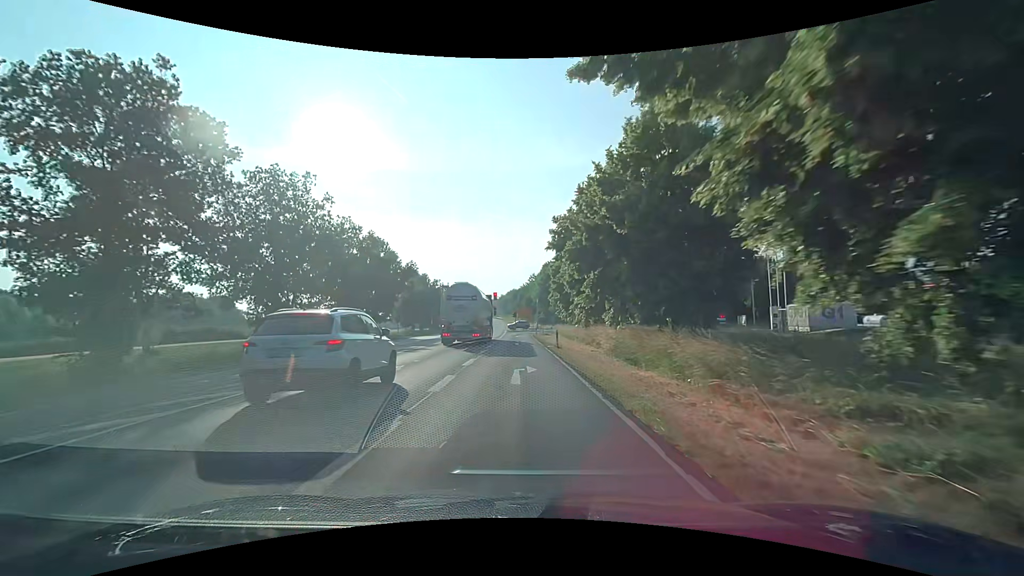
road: primary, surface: asphalt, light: Day
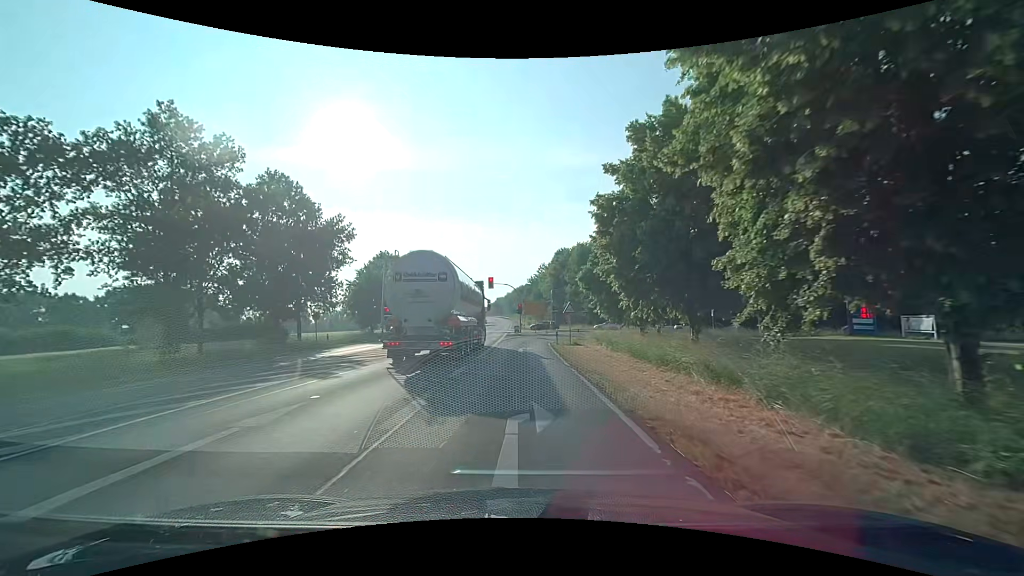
(-0.3, +27.4) m; -1°
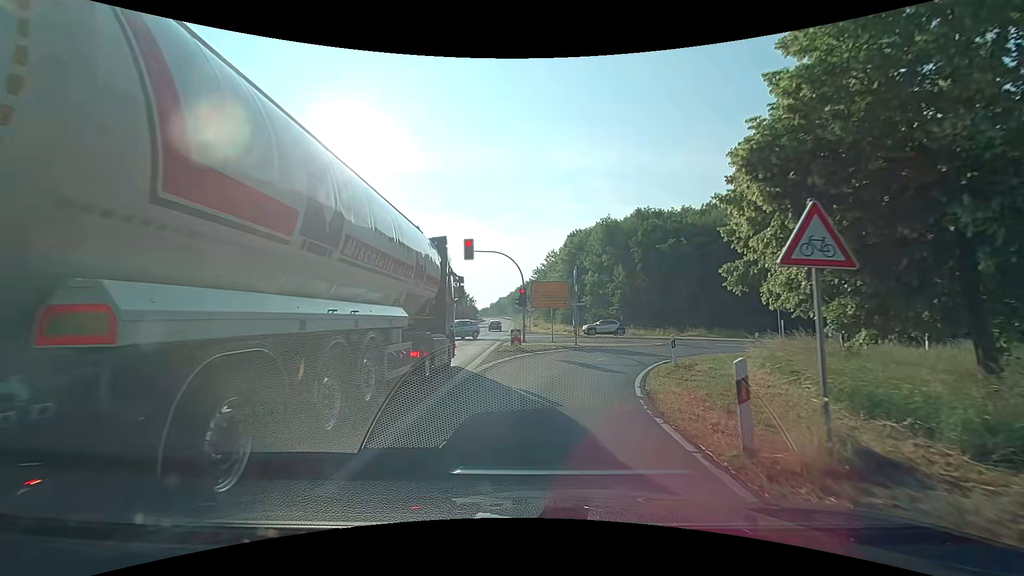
(-0.1, +26.9) m; 0°
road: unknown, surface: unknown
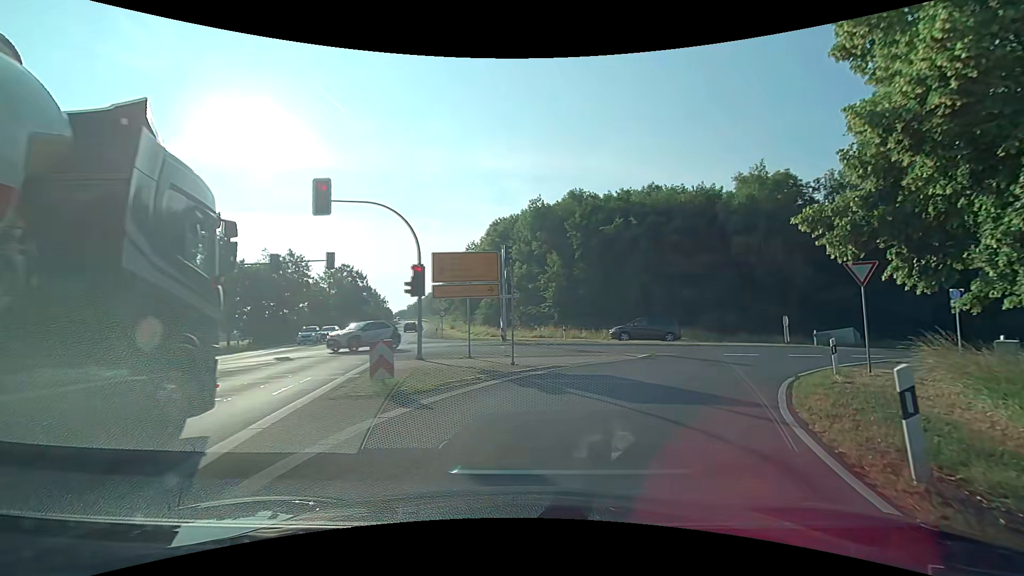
(+0.3, +13.1) m; +6°
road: primary_link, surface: asphalt
(+2, +10) (+6, +19) (+14, +25) (+24, +28) (+33, +30) (+43, +32) (+53, +35) (+62, +39) (+70, +45) (+78, +51) m
